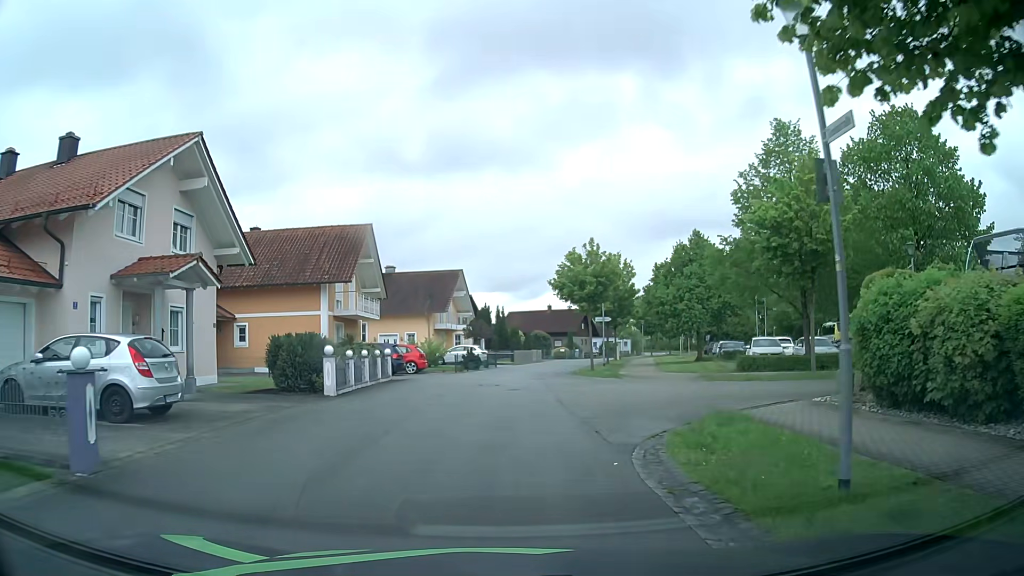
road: residential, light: Day
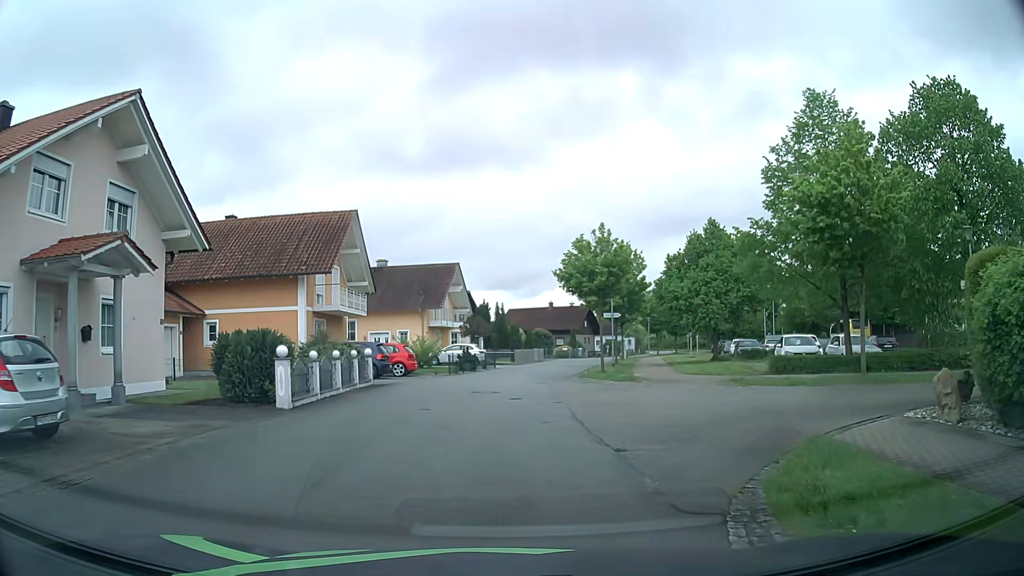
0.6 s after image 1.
(0.0, +3.6) m; 0°
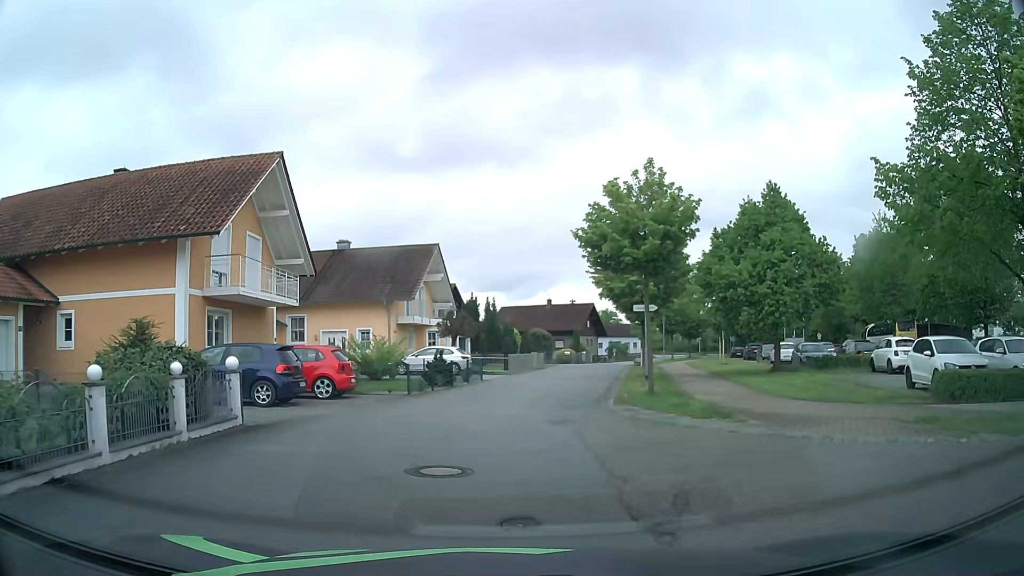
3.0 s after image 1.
(-0.1, +10.9) m; 0°
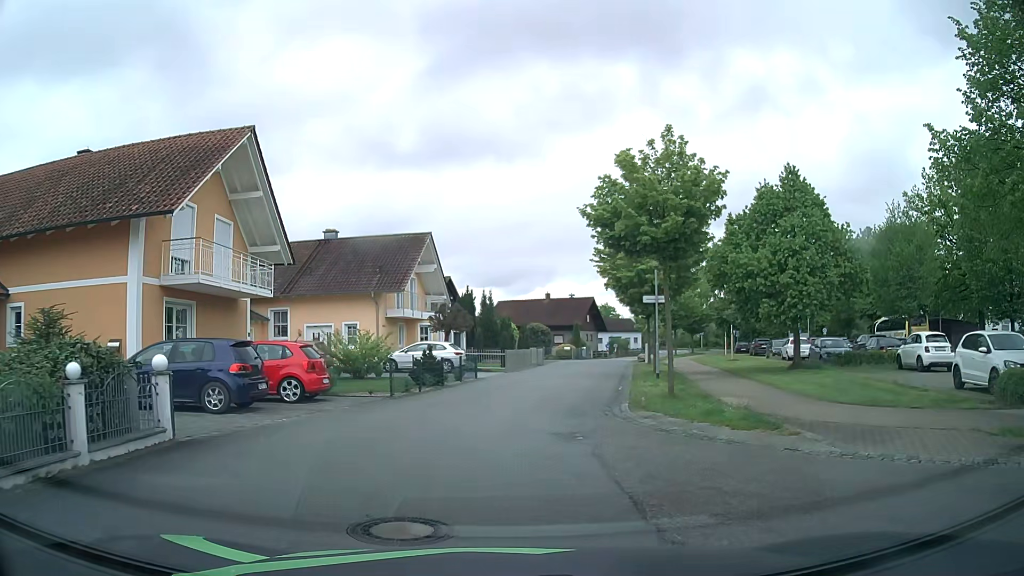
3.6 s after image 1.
(0.0, +2.6) m; 0°
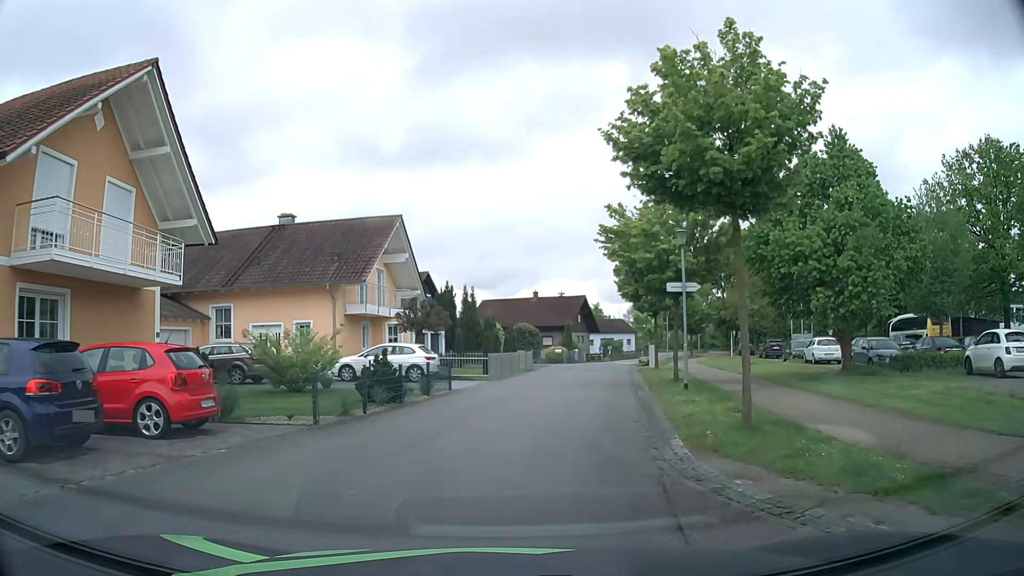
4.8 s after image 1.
(+0.1, +6.0) m; +2°
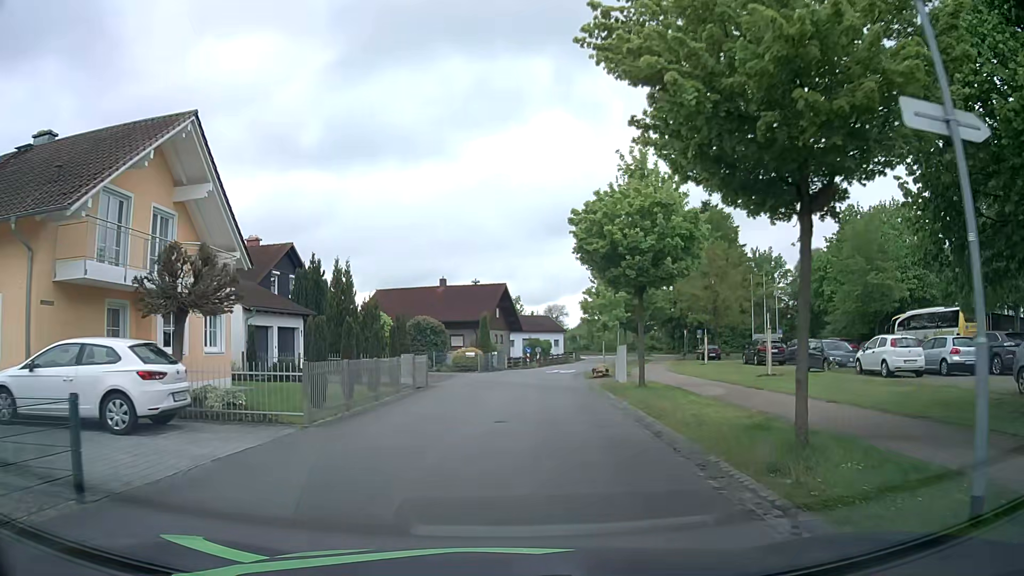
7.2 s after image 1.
(+1.0, +15.7) m; +7°
(0, +10) (+1, +20) (+1, +30) (+3, +40) (+5, +50) (+8, +59) (+11, +69) (+13, +79) (+12, +88) (+6, +97) m
